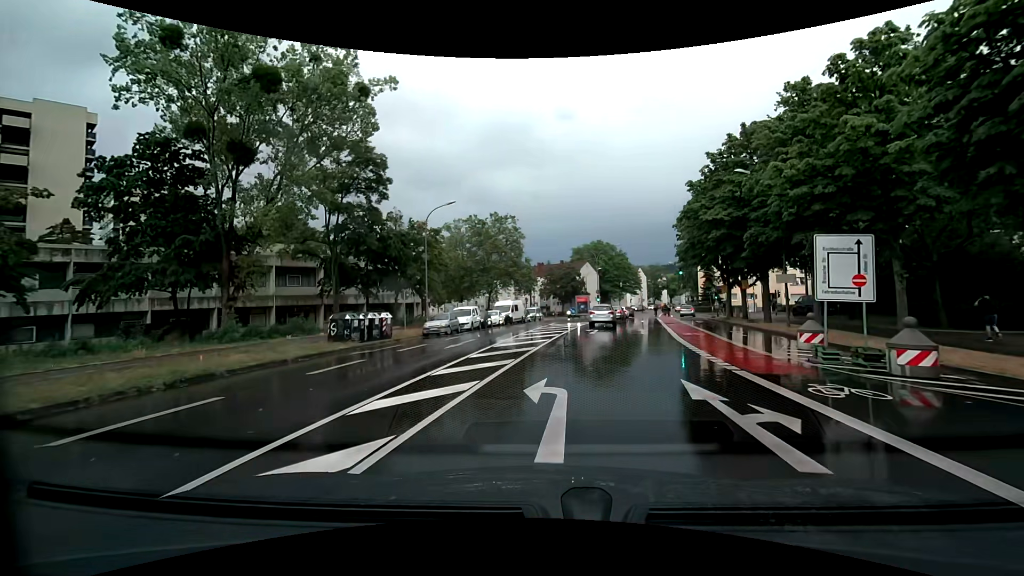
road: tertiary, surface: asphalt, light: Day
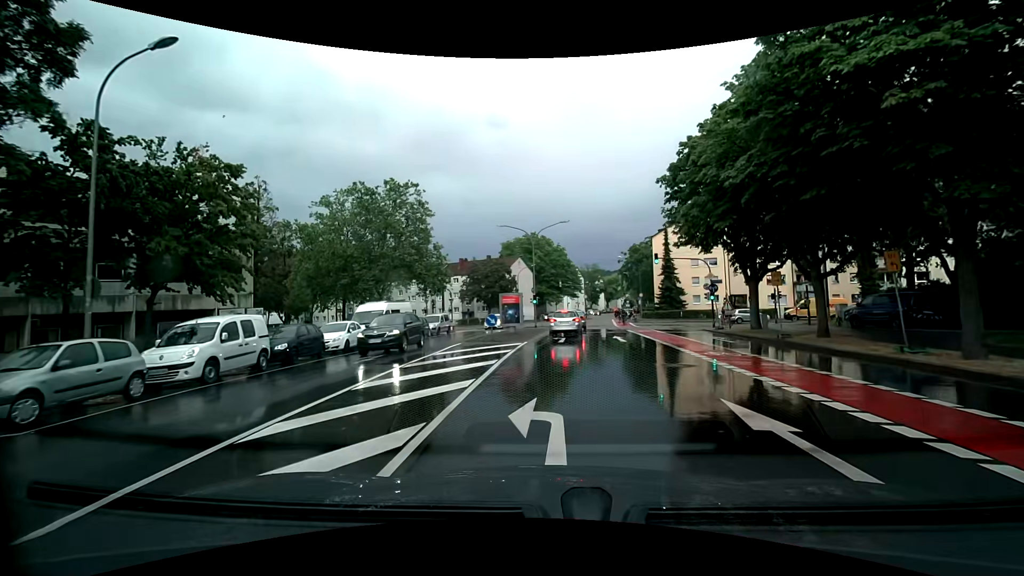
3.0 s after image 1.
(+1.7, +21.7) m; +9°
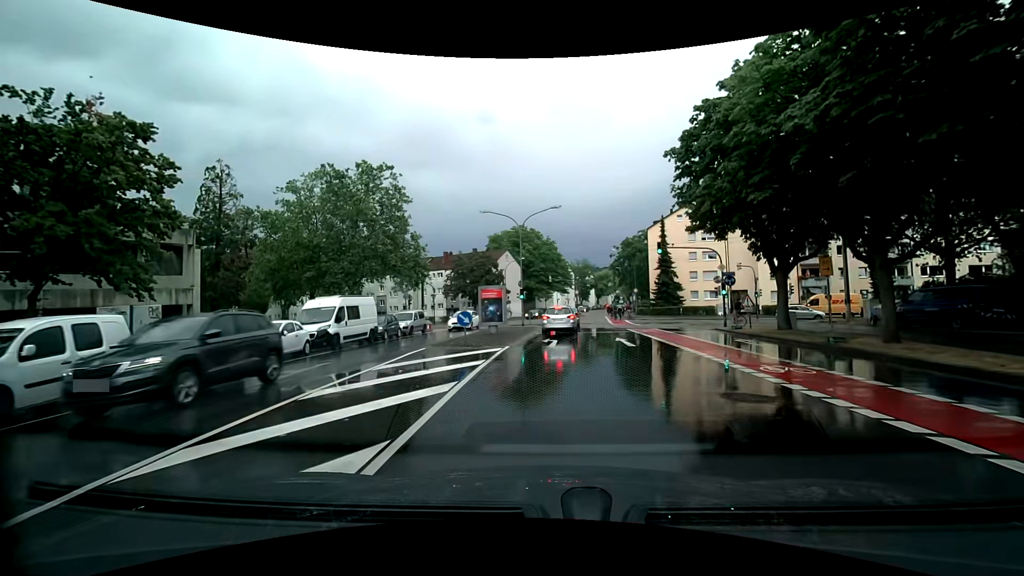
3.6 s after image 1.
(0.0, +4.9) m; +1°
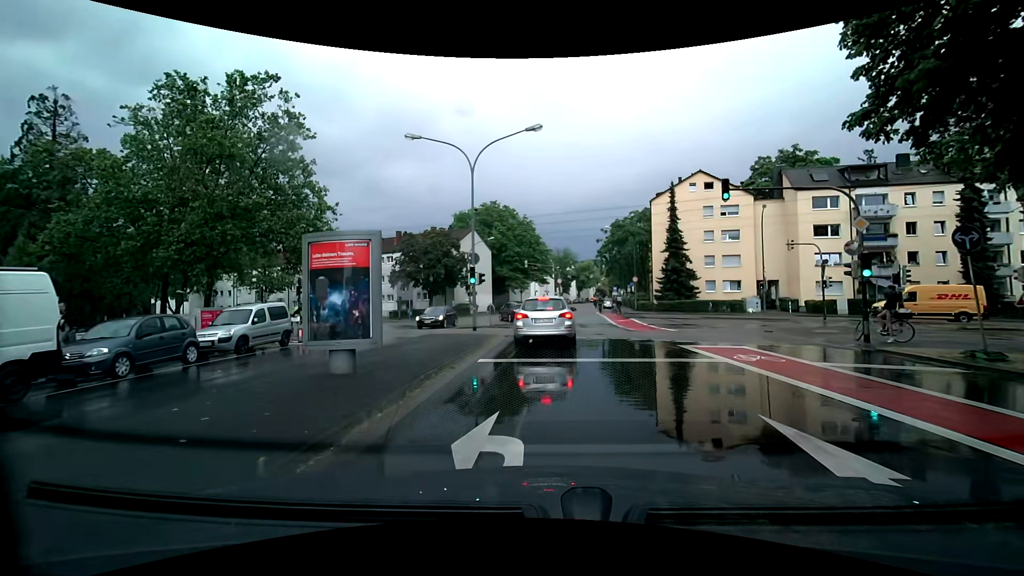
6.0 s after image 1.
(+0.4, +16.4) m; +2°
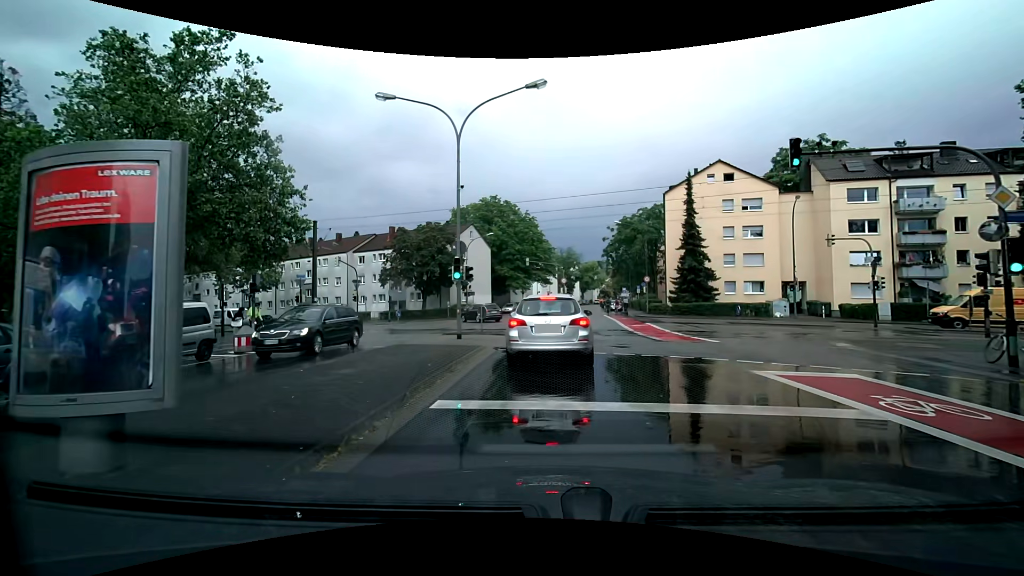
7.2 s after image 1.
(0.0, +4.7) m; 0°
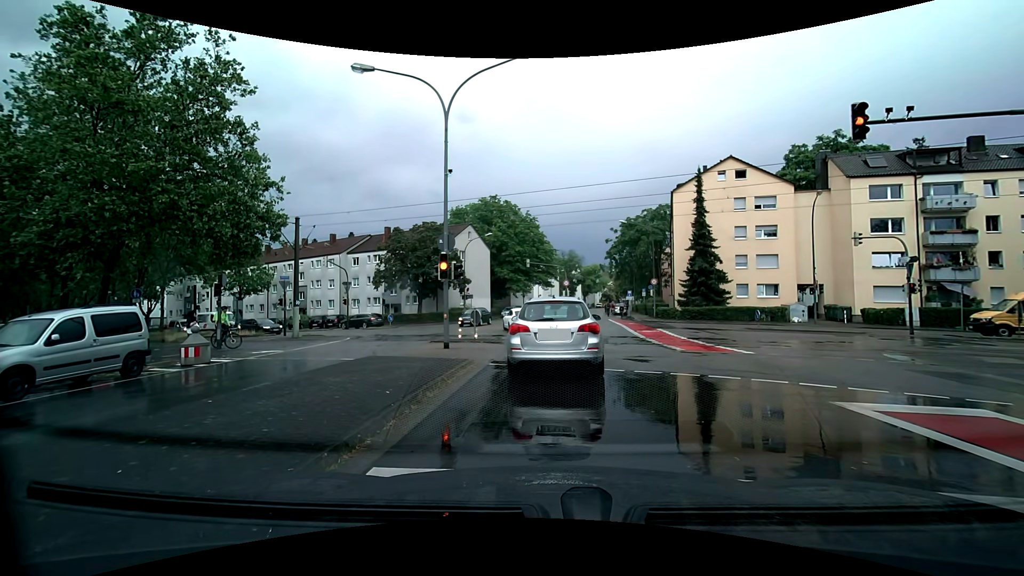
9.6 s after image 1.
(-0.1, +2.6) m; -2°
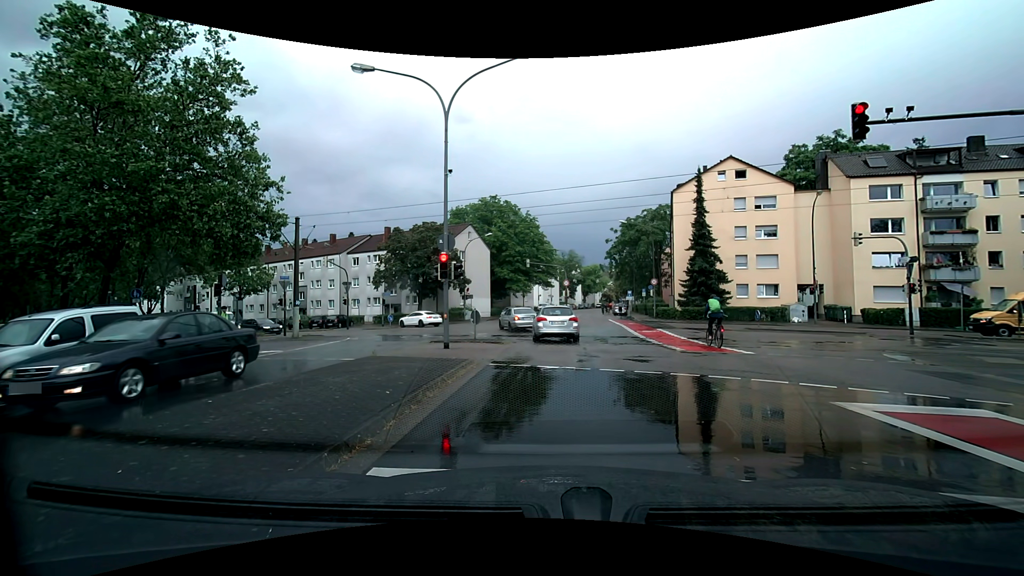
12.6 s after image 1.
(0.0, +0.1) m; 0°
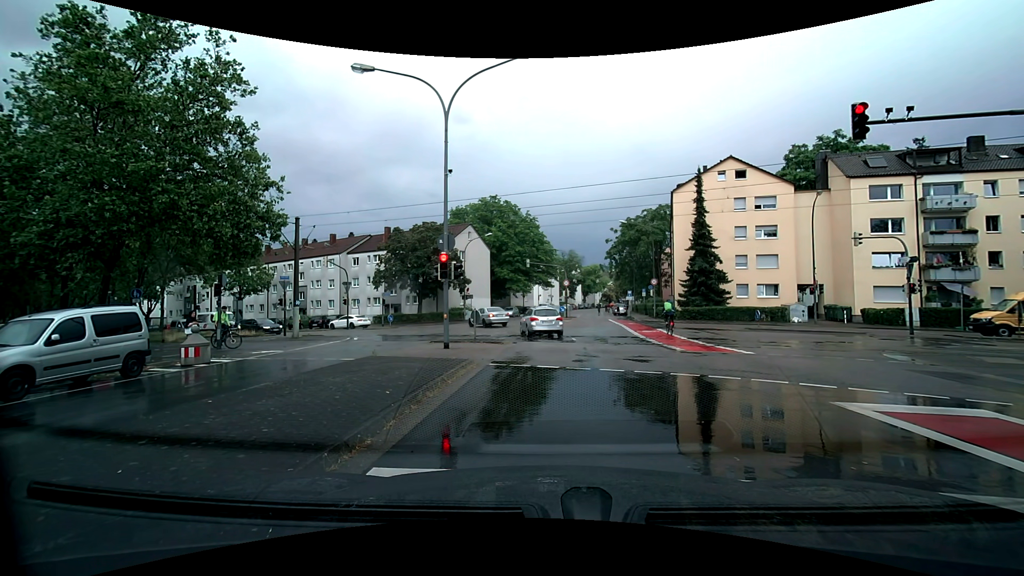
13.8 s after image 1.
(0.0, 0.0) m; 0°
